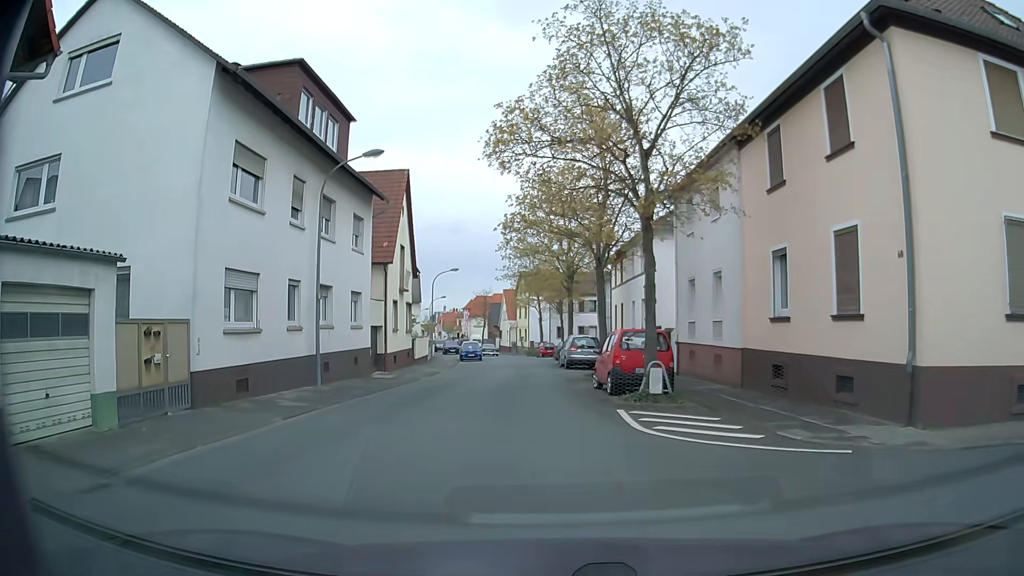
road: residential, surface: asphalt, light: Day
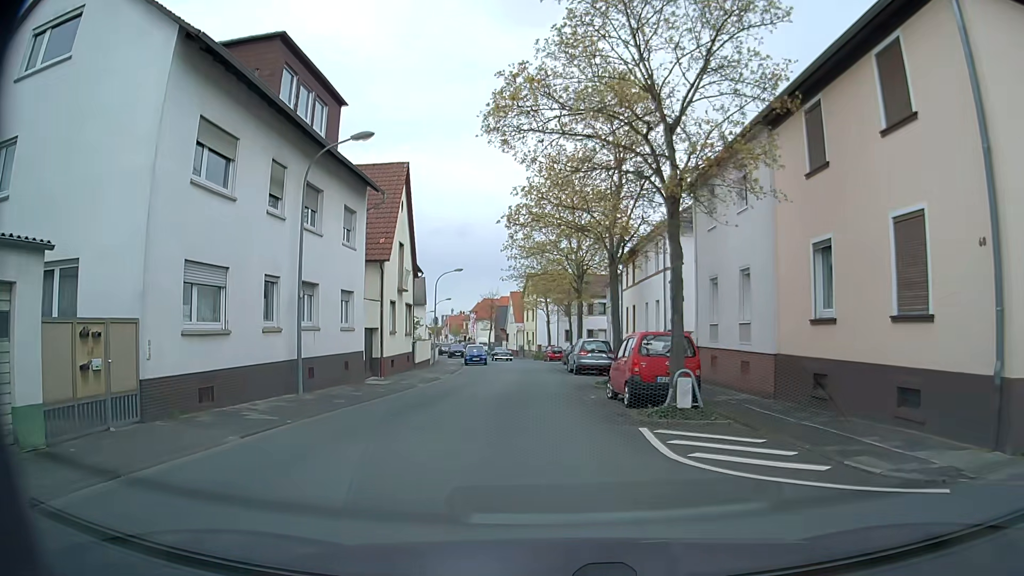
(+0.1, +2.3) m; +2°
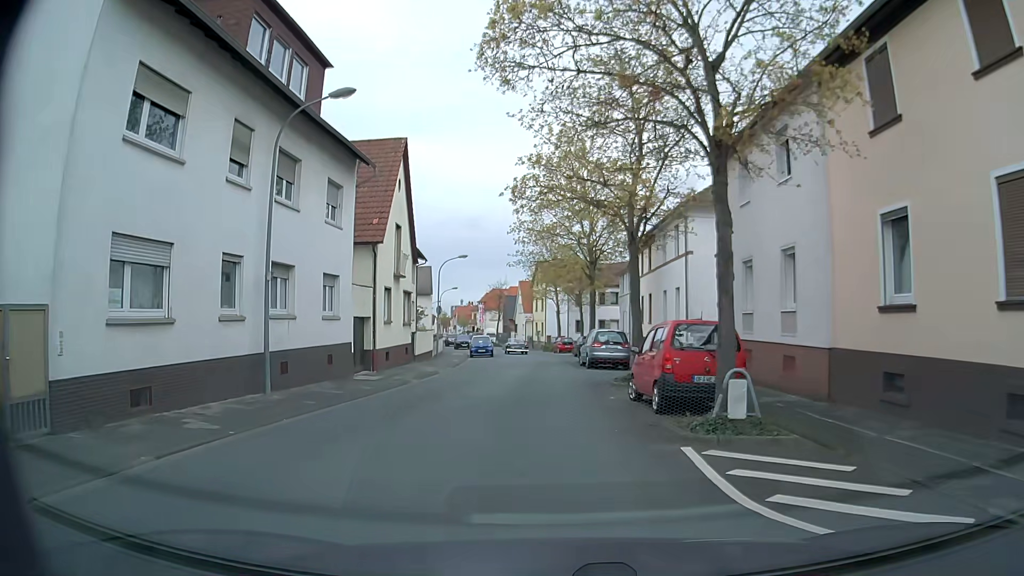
(0.0, +2.9) m; -2°
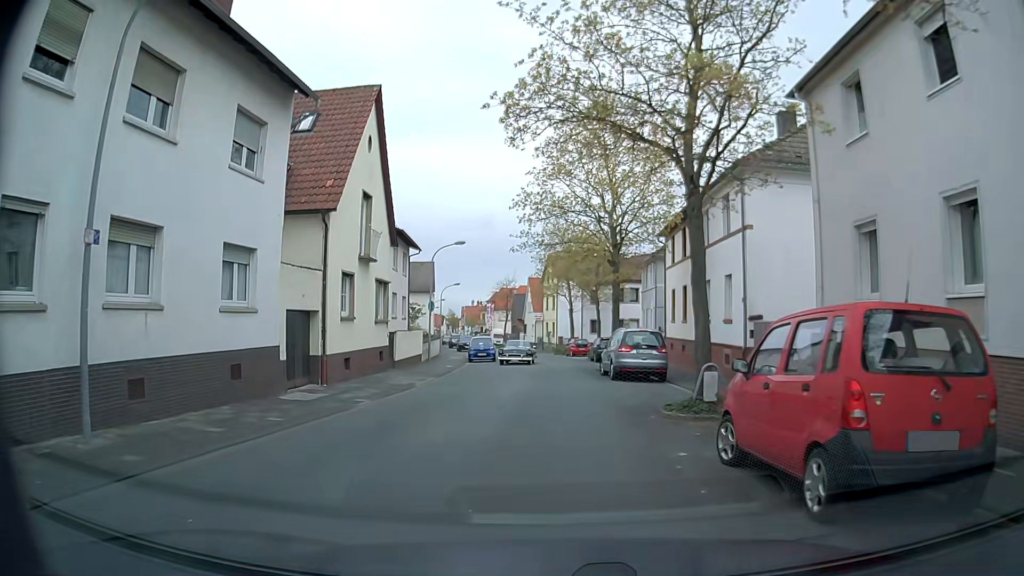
(-0.1, +7.1) m; -2°
